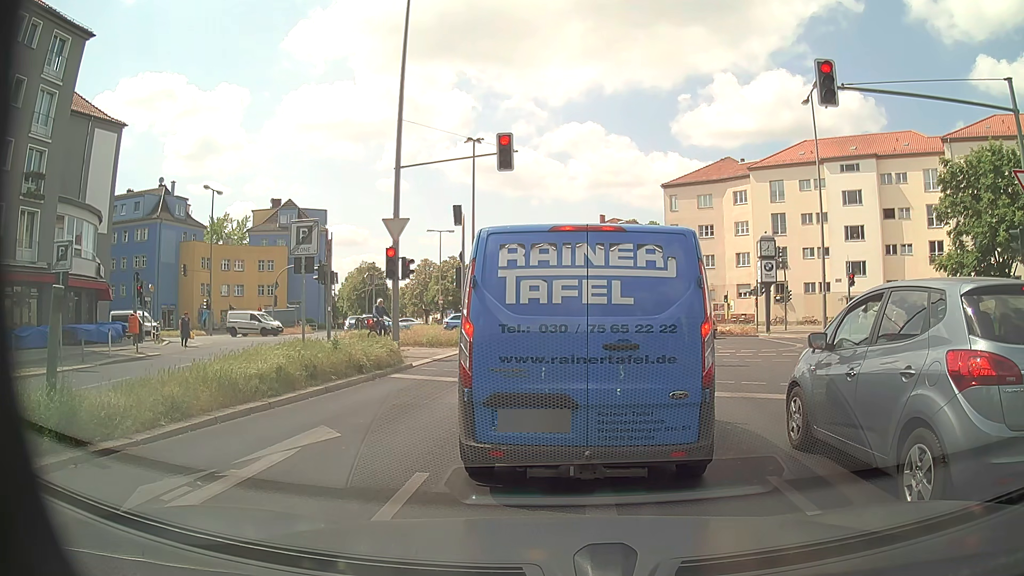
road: secondary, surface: asphalt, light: Day
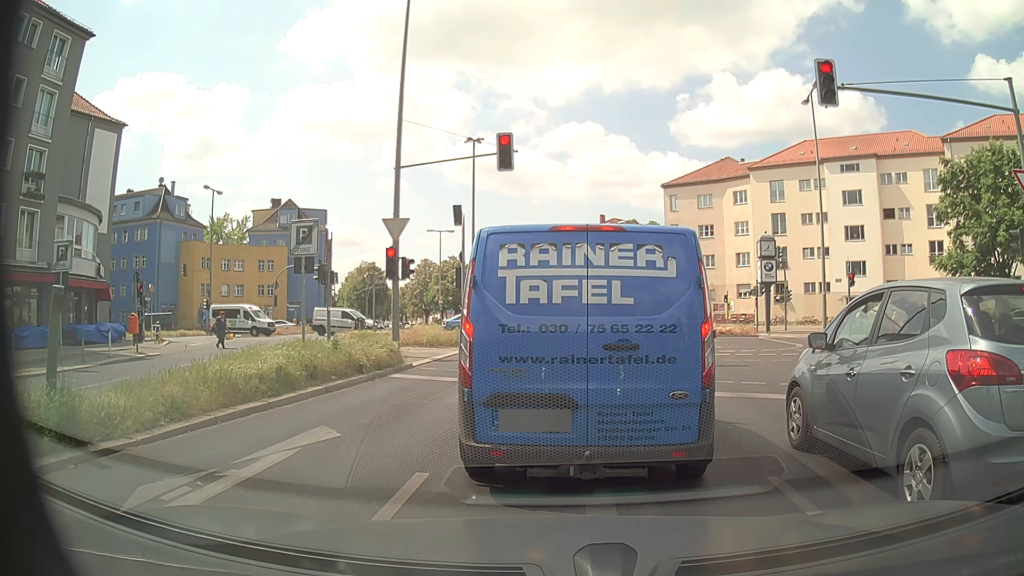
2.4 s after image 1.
(0.0, 0.0) m; 0°
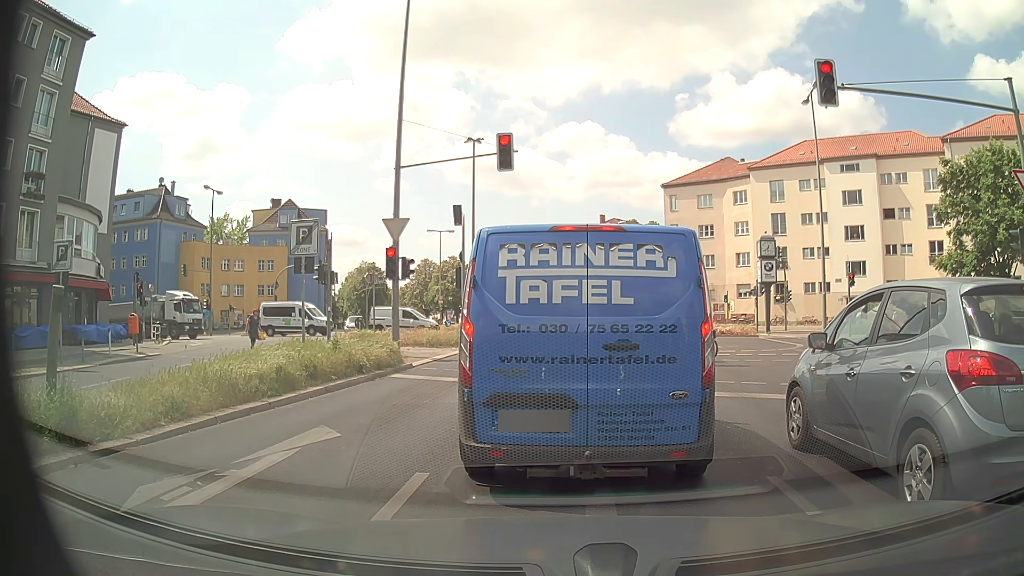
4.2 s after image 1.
(0.0, 0.0) m; 0°
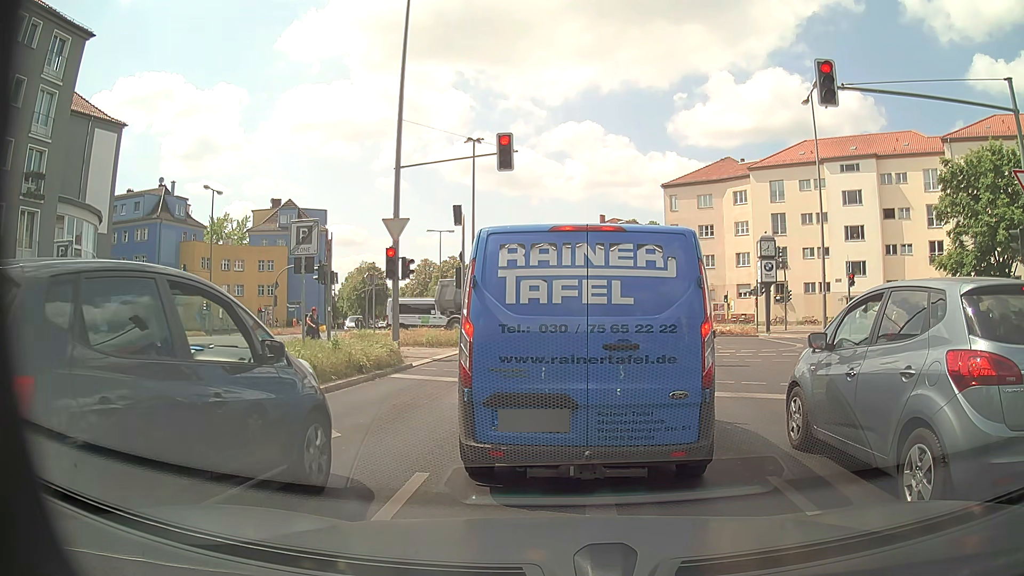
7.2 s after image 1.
(0.0, 0.0) m; 0°
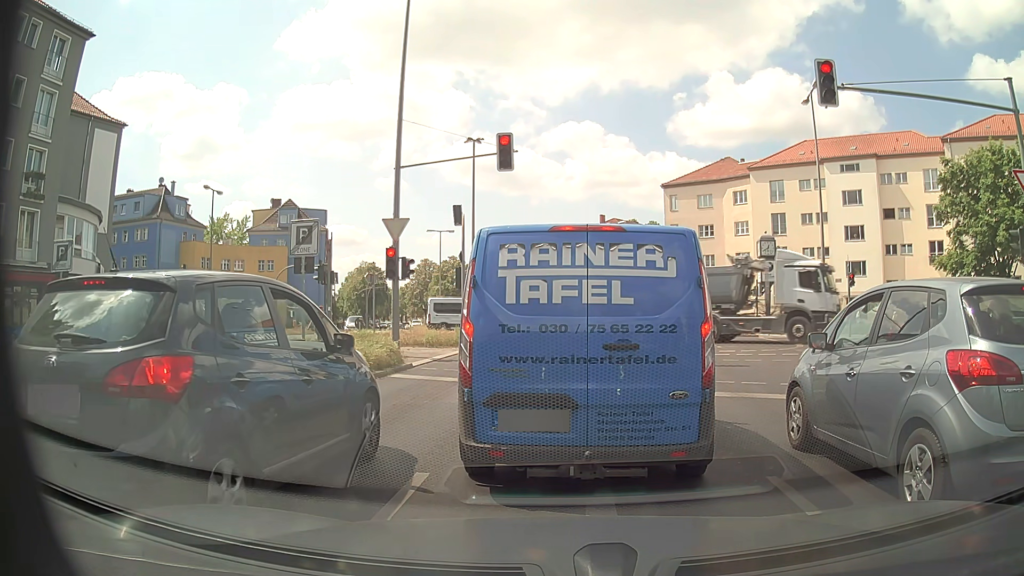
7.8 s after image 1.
(0.0, 0.0) m; 0°
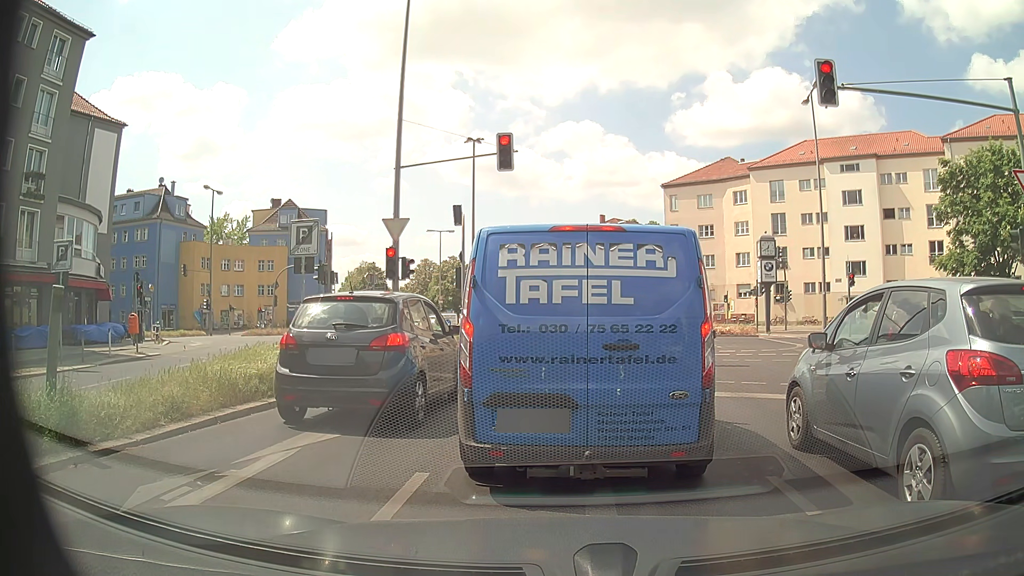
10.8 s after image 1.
(0.0, 0.0) m; 0°
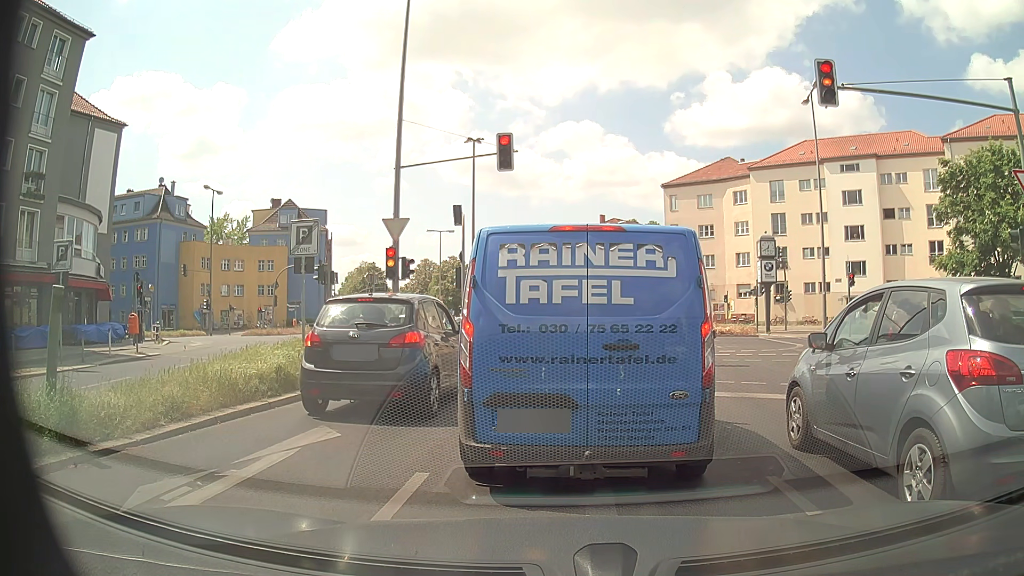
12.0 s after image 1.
(0.0, 0.0) m; 0°
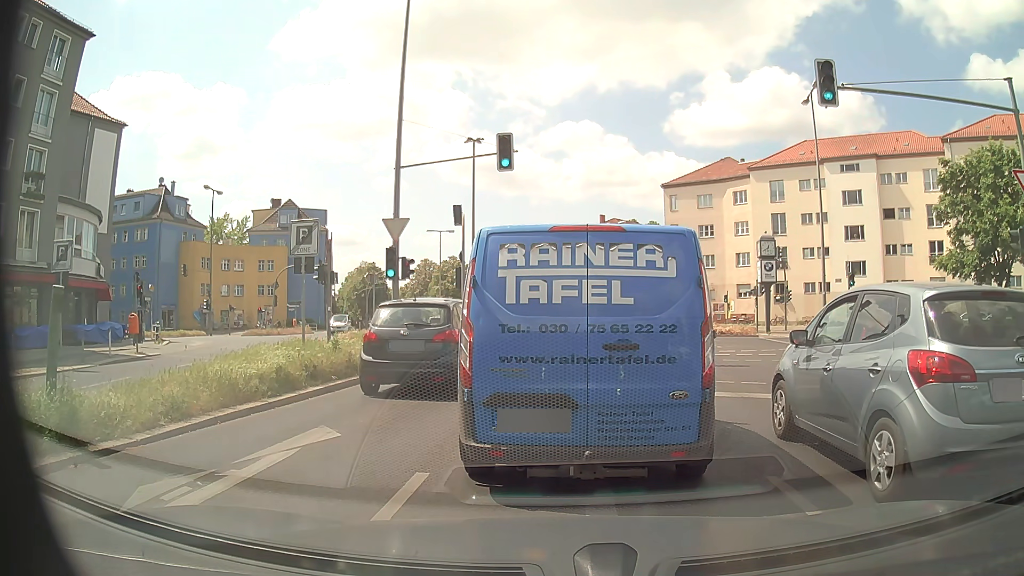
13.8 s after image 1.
(0.0, 0.0) m; 0°
(0, +10) (0, +20) (+1, +30) (+1, +40) (+1, +50) (+1, +60) (0, +70) (-1, +80) (-4, +89) (-8, +99) m
